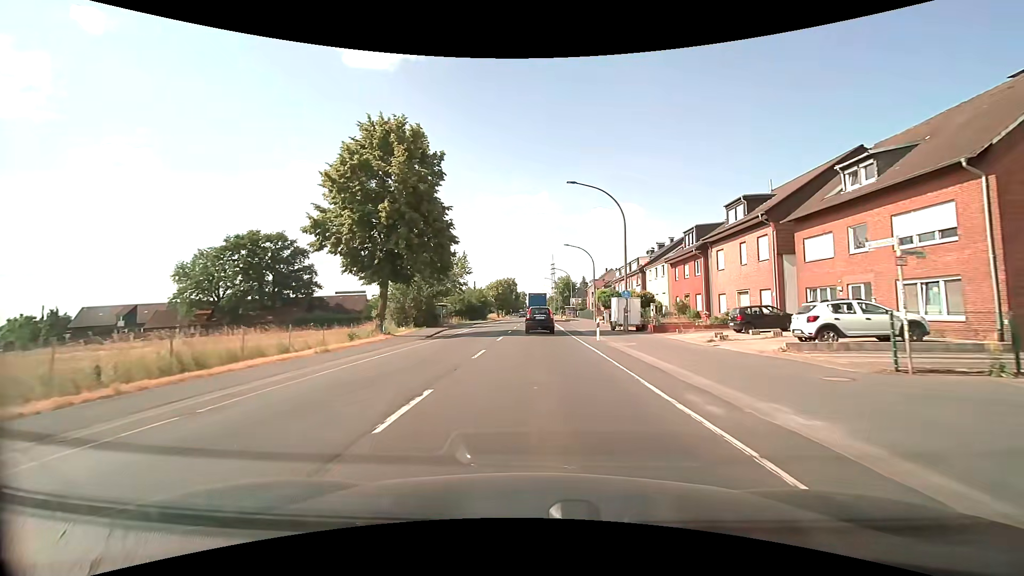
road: primary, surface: asphalt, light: Day
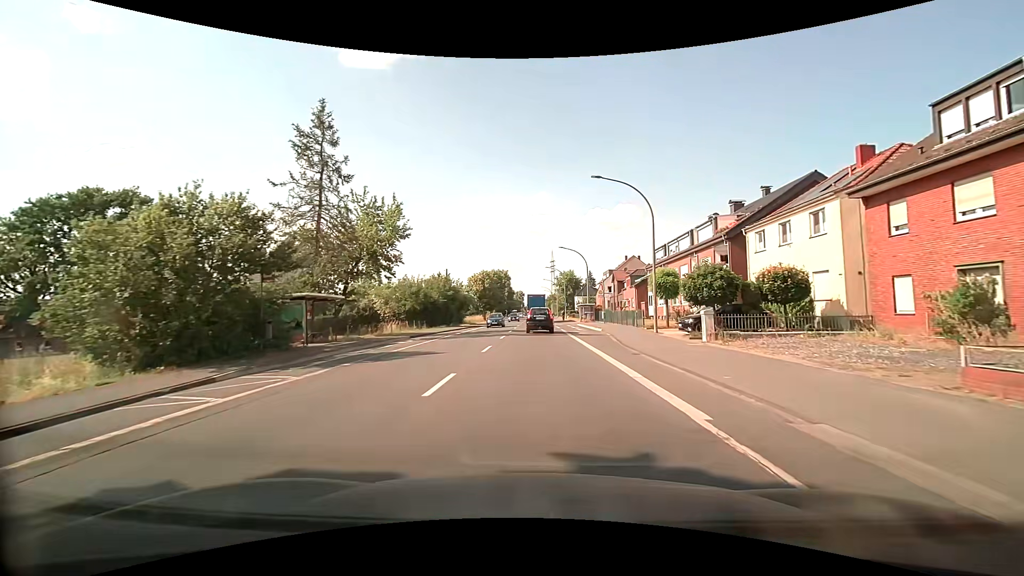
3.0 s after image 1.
(-0.1, +33.2) m; 0°
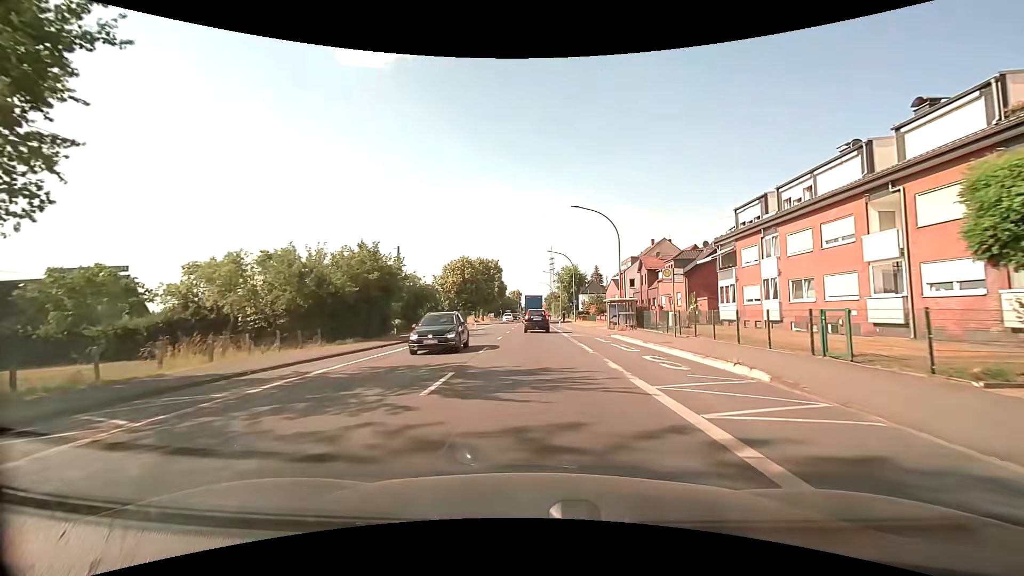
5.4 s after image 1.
(-0.1, +26.5) m; 0°
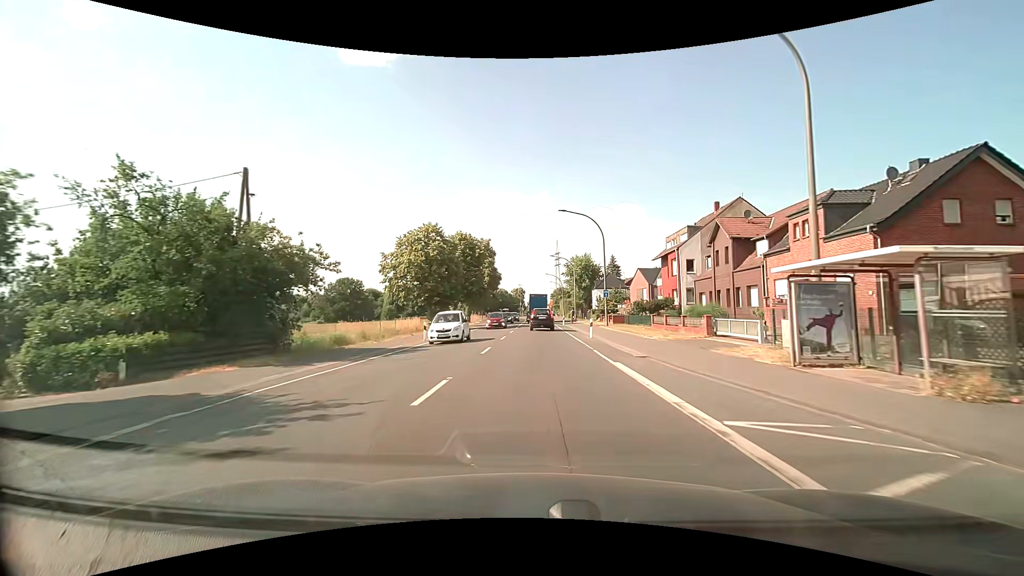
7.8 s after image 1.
(-0.2, +27.7) m; 0°
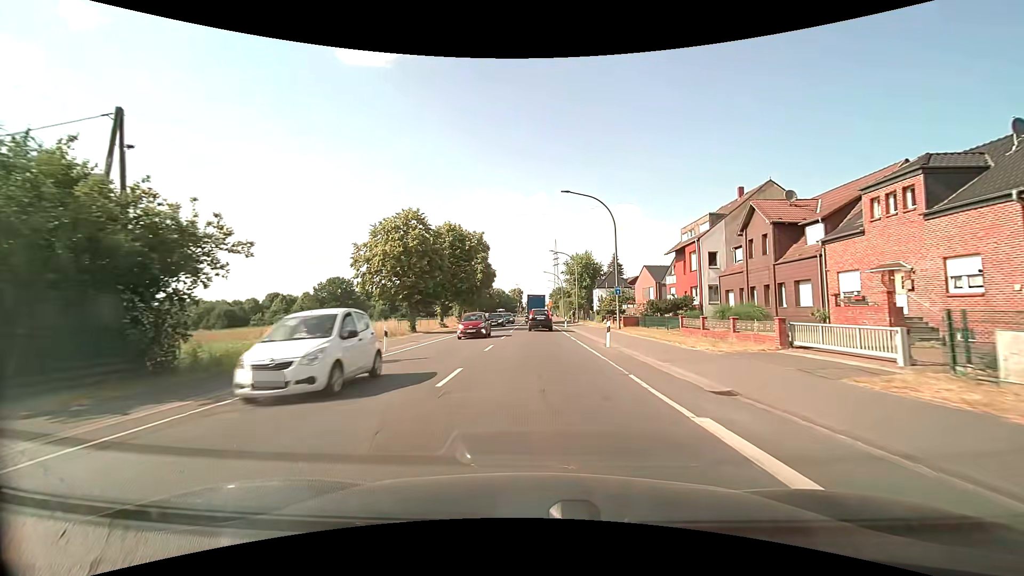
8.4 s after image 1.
(0.0, +7.1) m; 0°
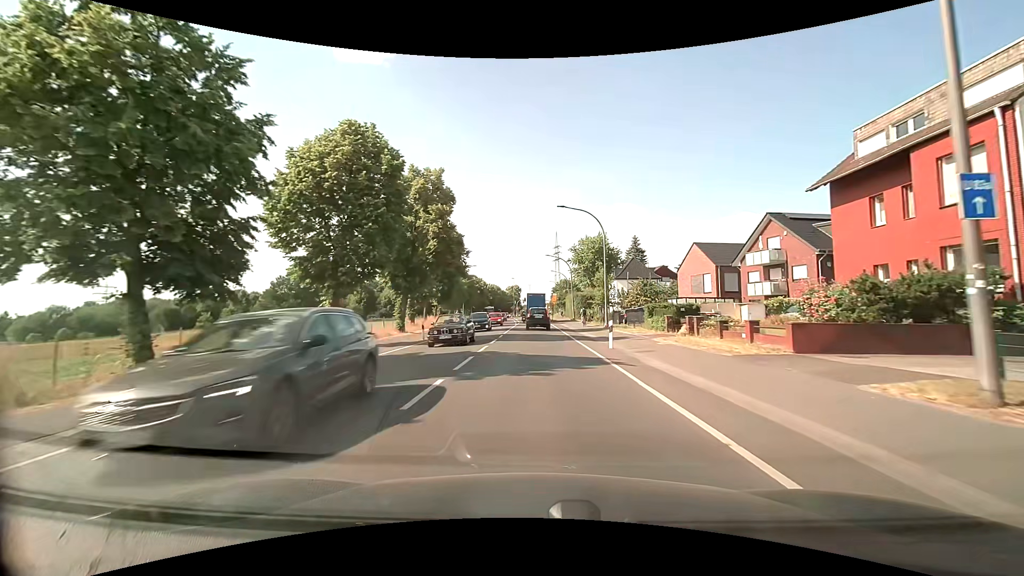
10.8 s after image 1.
(+0.1, +29.3) m; 0°
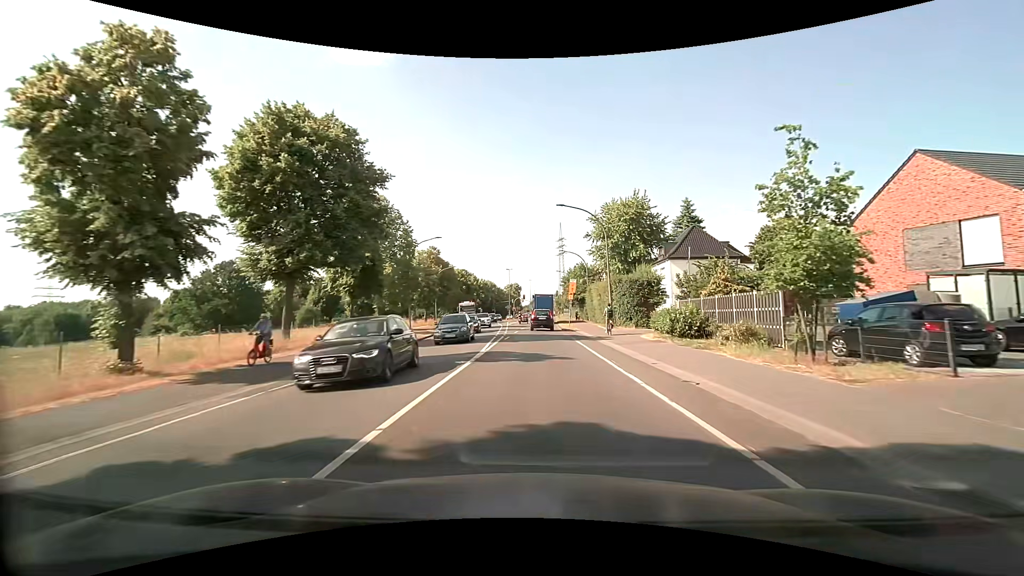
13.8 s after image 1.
(-0.1, +36.3) m; 0°
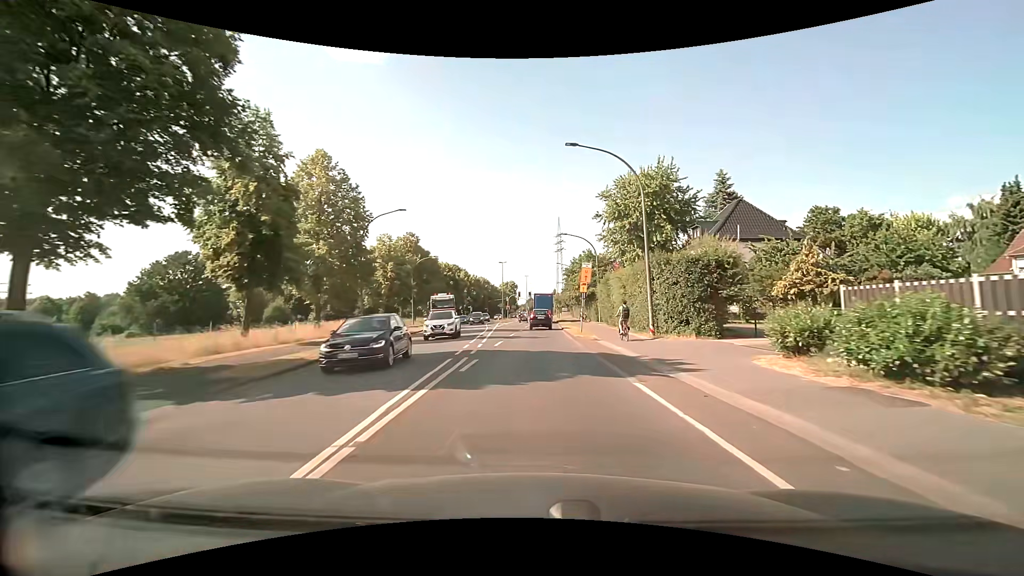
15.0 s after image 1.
(+0.1, +14.6) m; 0°
(0, +10) (0, +20) (0, +30) (+1, +40) (+1, +50) (+1, +60) (+1, +70) (+2, +80) (+2, +90) (+2, +100) m
